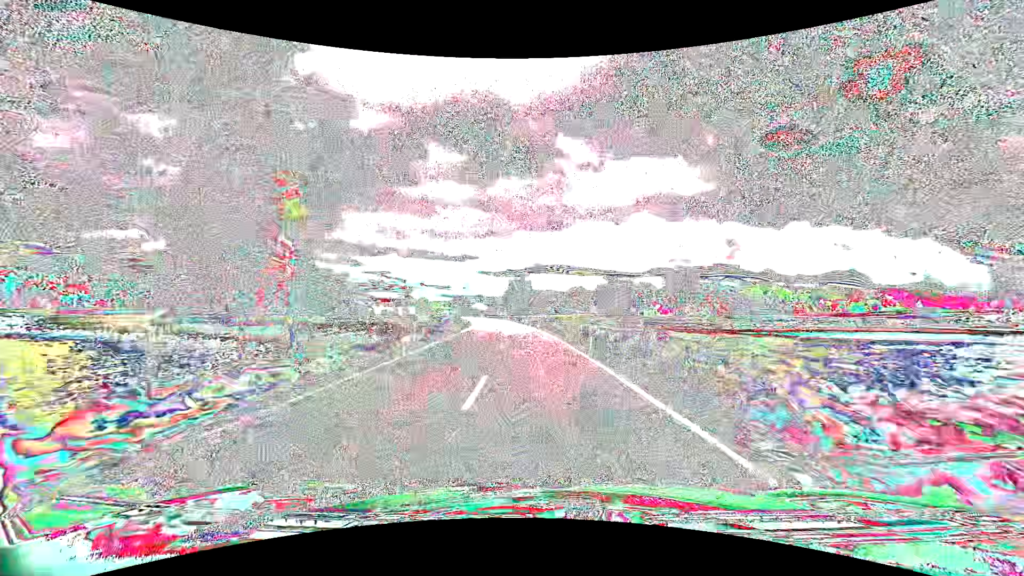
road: secondary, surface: asphalt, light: Day
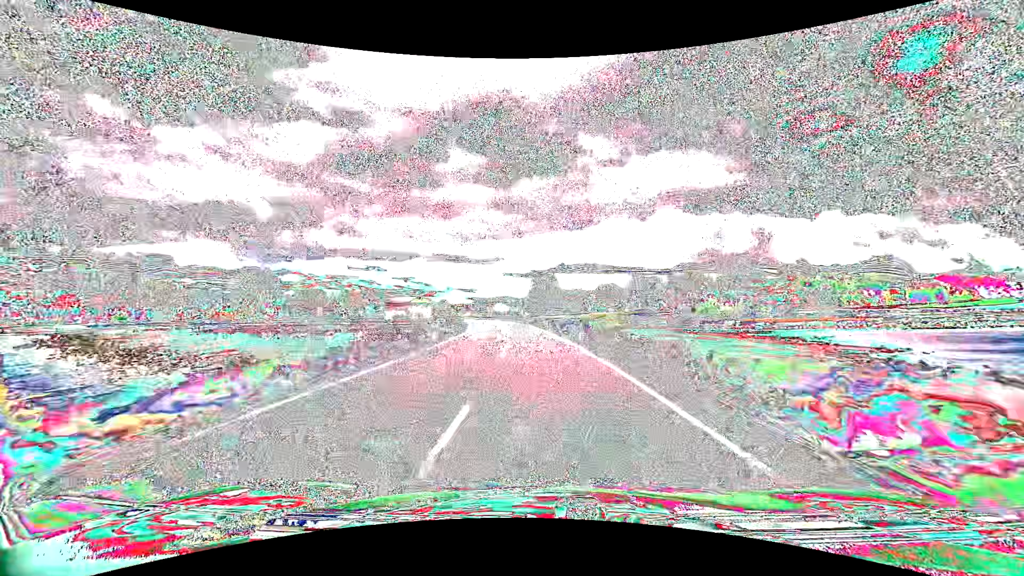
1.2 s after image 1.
(-0.7, +26.3) m; -3°
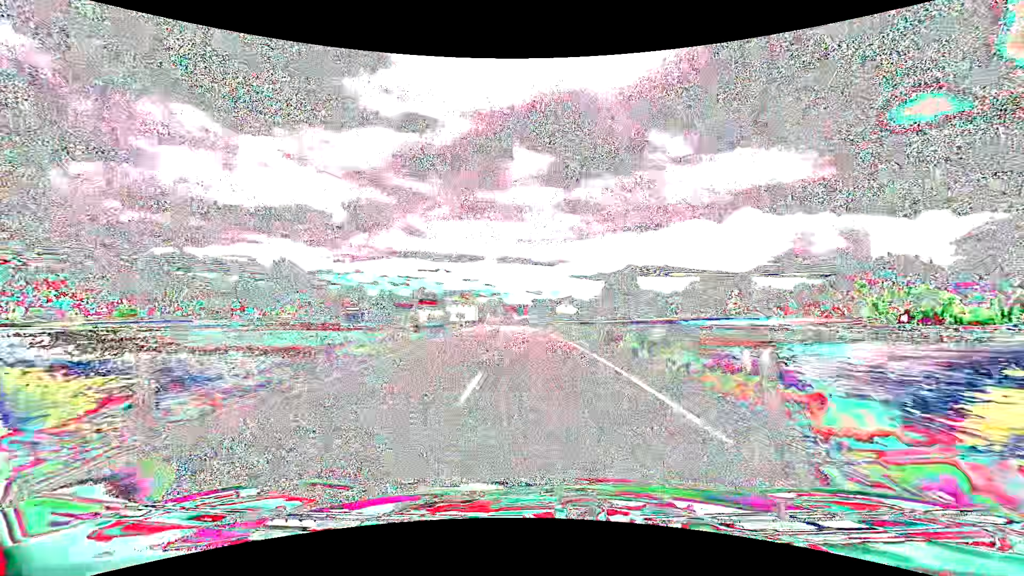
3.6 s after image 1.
(-3.1, +53.1) m; -7°
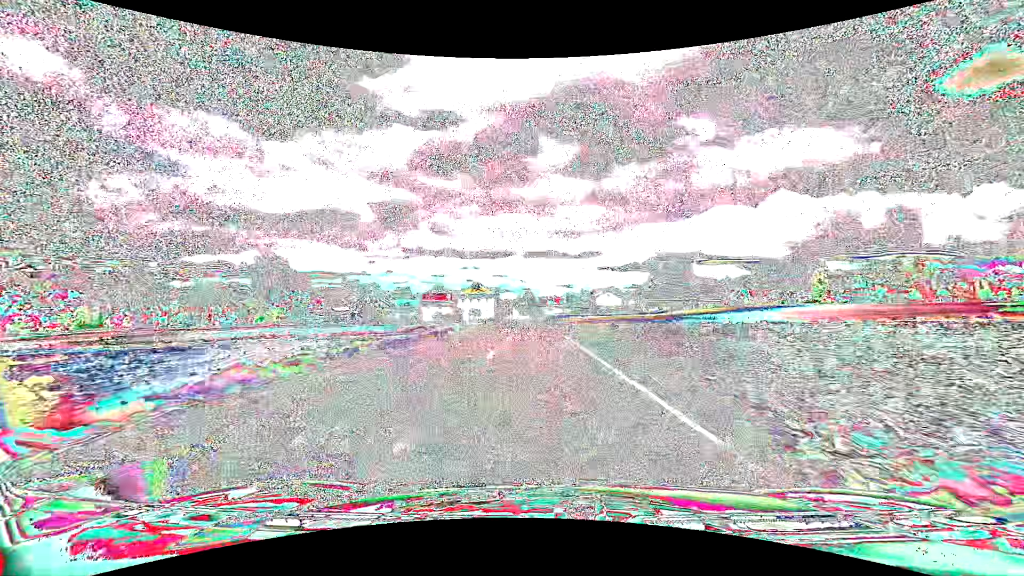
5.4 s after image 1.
(-1.6, +40.2) m; -4°
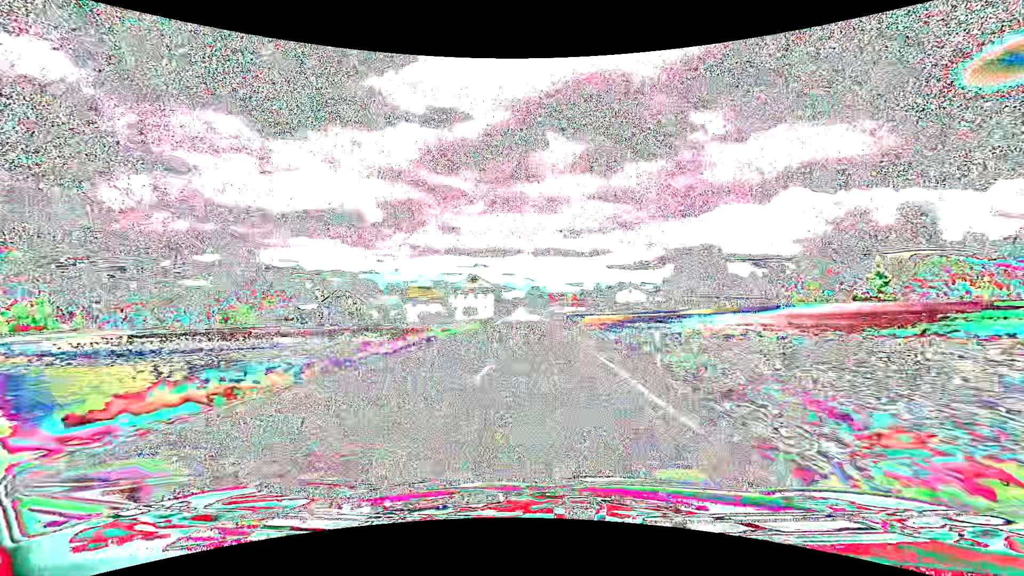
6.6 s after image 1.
(-0.3, +26.5) m; -1°
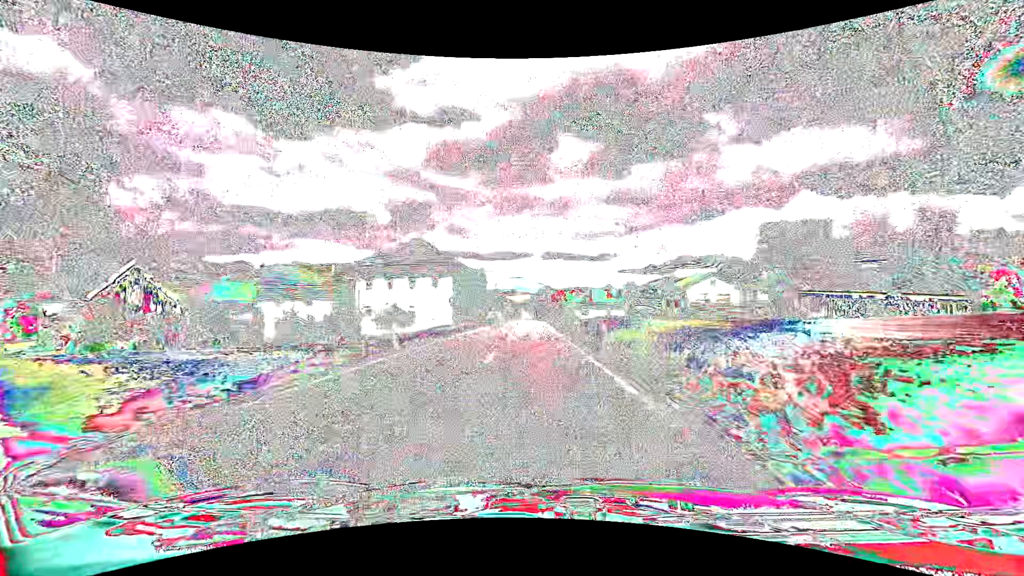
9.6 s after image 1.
(-0.5, +64.4) m; -1°
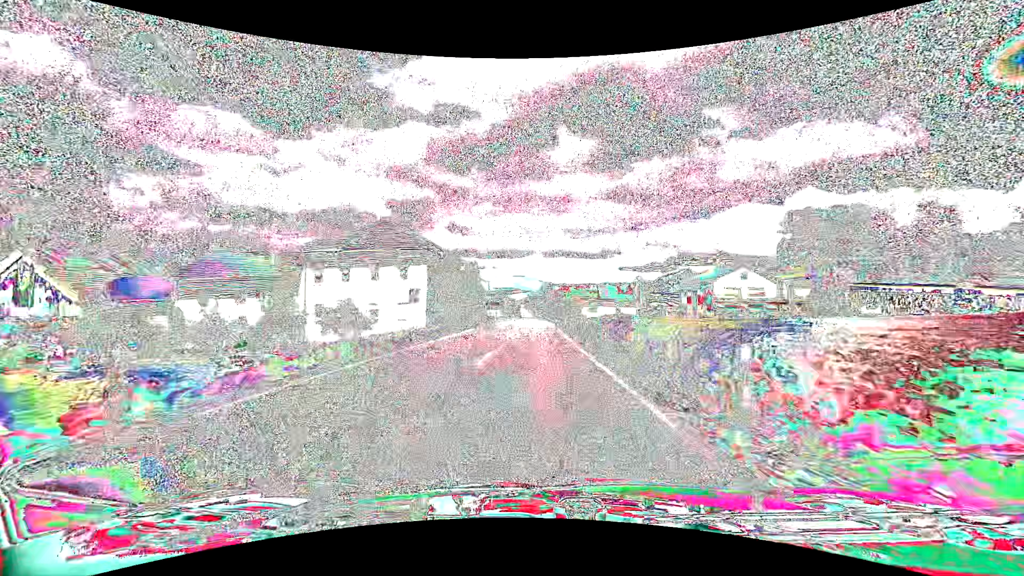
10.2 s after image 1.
(0.0, +12.4) m; 0°
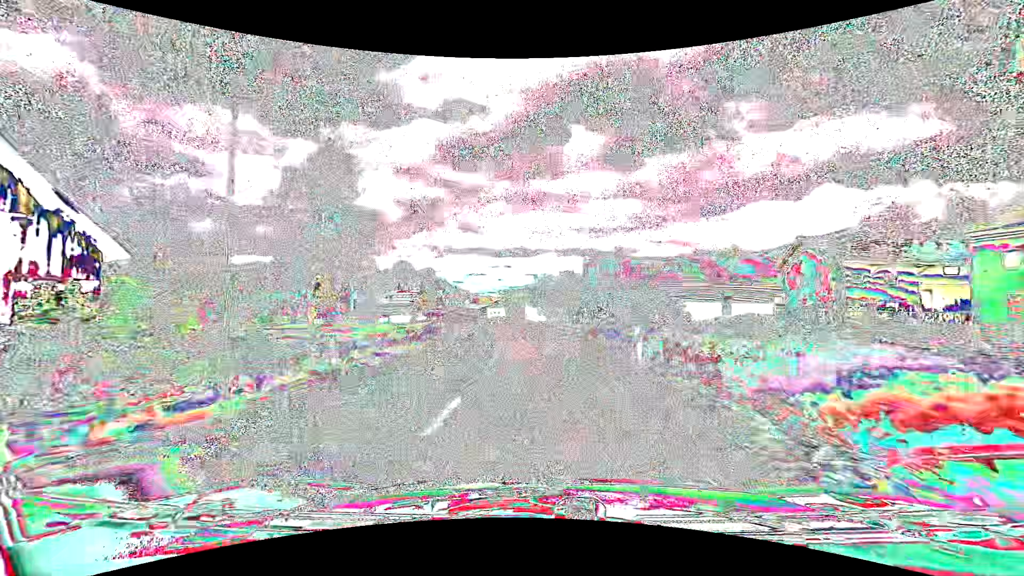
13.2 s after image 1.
(-0.5, +57.6) m; -2°
(0, +10) (-1, +20) (-1, +30) (-3, +40) (-4, +50) (-7, +59) (-9, +69) (-11, +79) (-12, +89) (-13, +99) m
